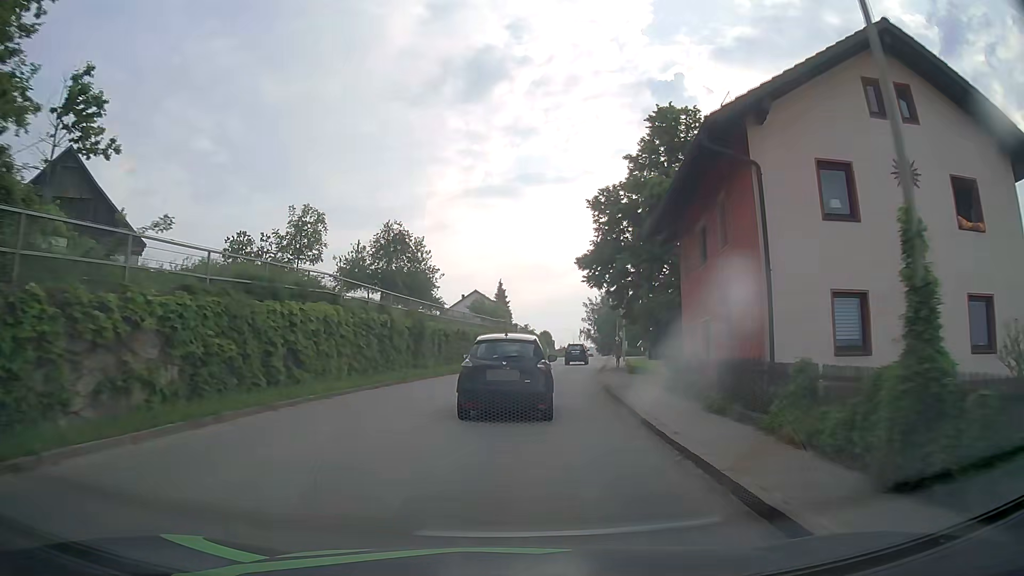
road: tertiary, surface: asphalt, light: Day
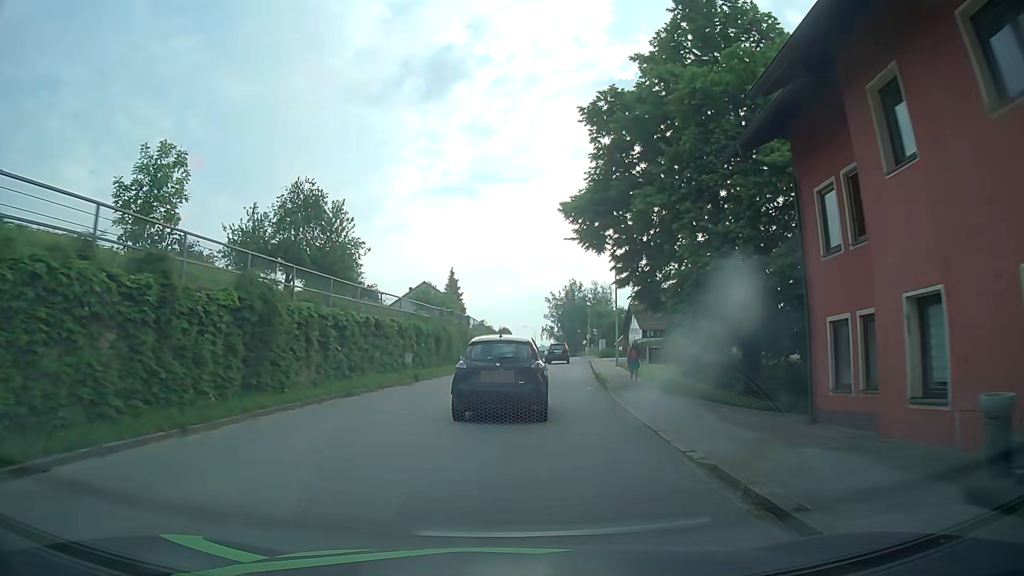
(+0.5, +14.7) m; +4°
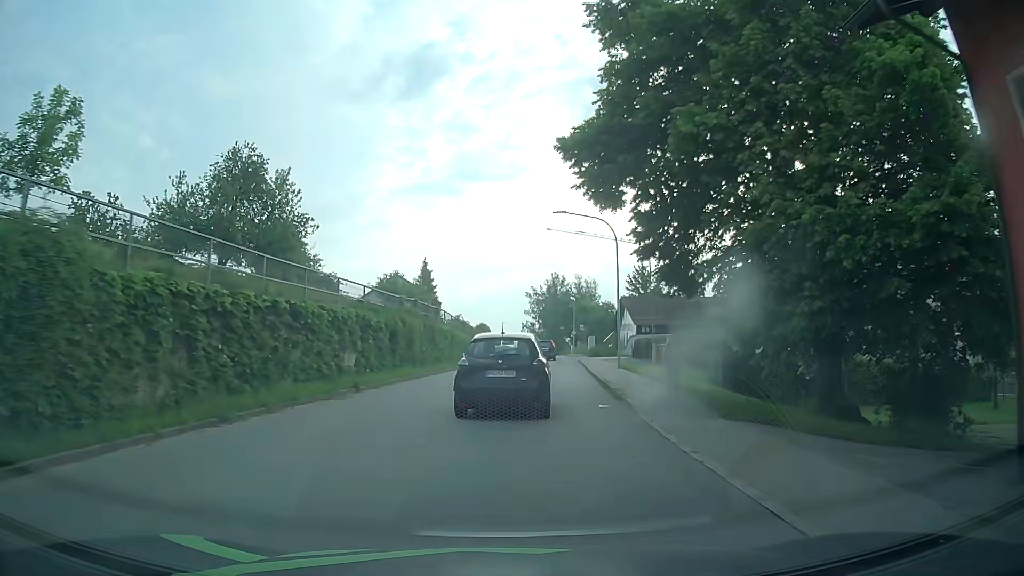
(+0.1, +7.3) m; +2°
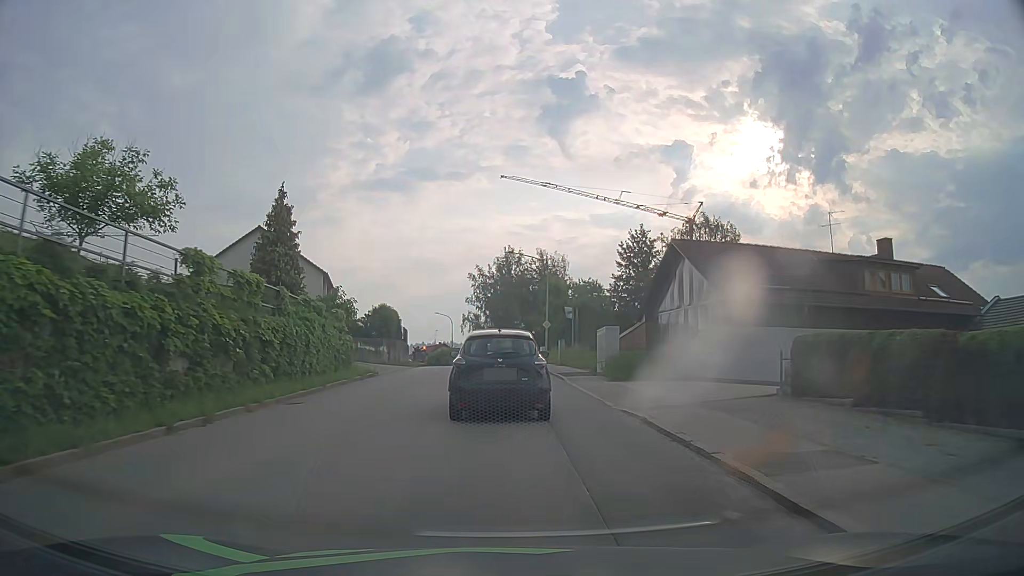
(+1.9, +35.7) m; +5°
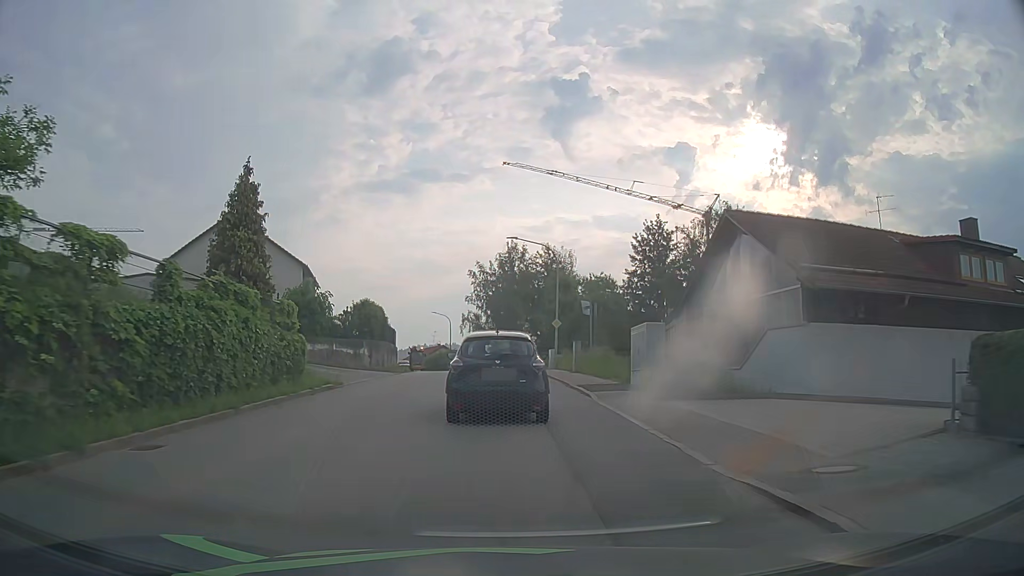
(0.0, +6.6) m; 0°
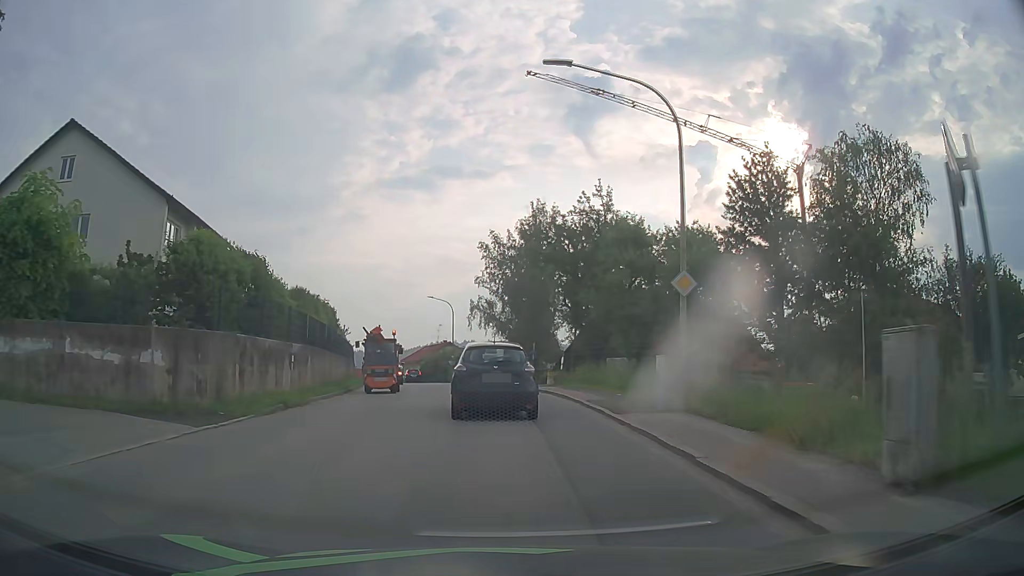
(-0.3, +24.1) m; -1°
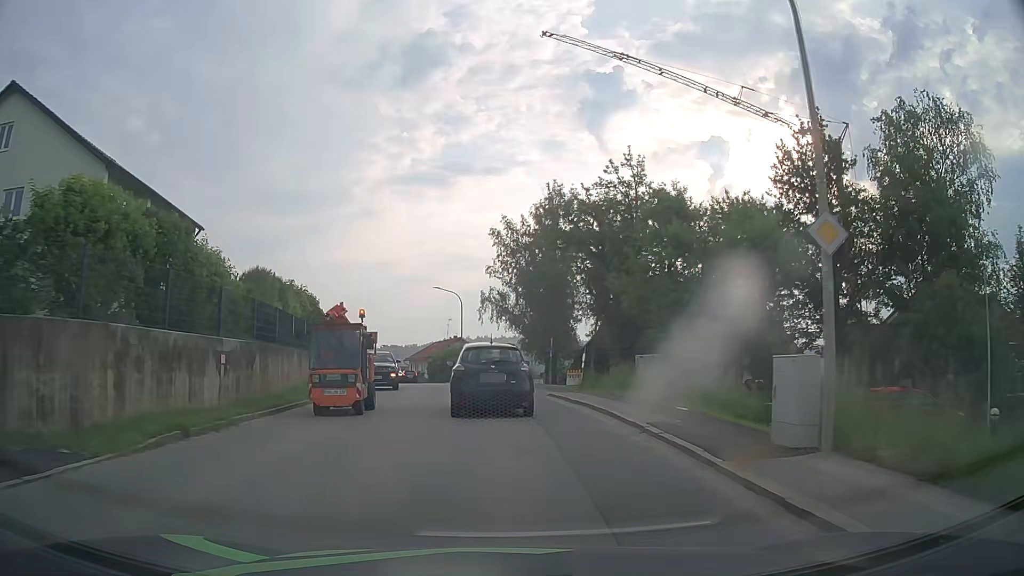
(-0.1, +5.9) m; -1°
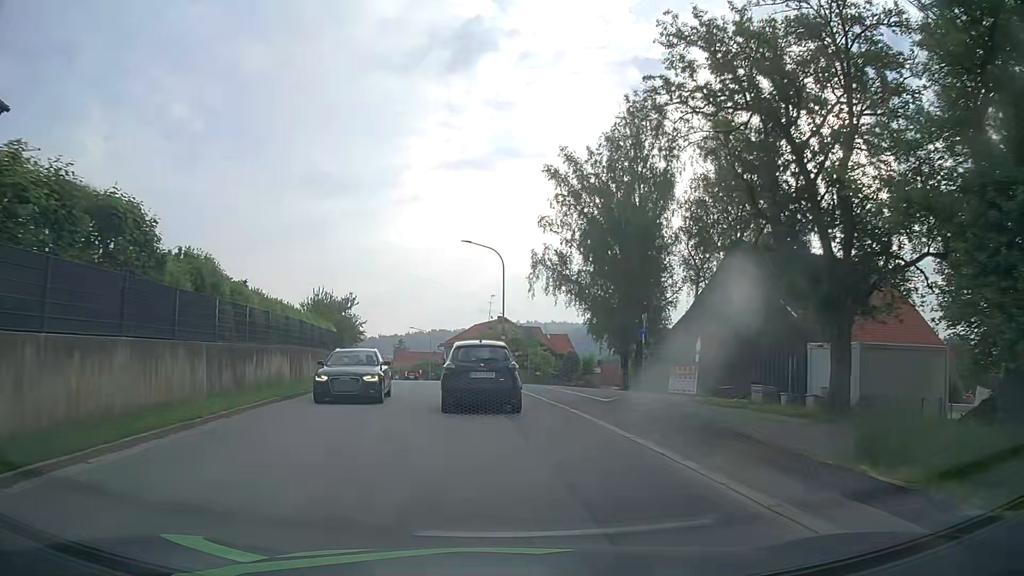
(-0.7, +18.9) m; -4°
(0, +10) (-1, +20) (-2, +30) (-3, +40) (-5, +50) (-7, +60) (-9, +69) (-11, +79) (-13, +89) (-15, +99) m
